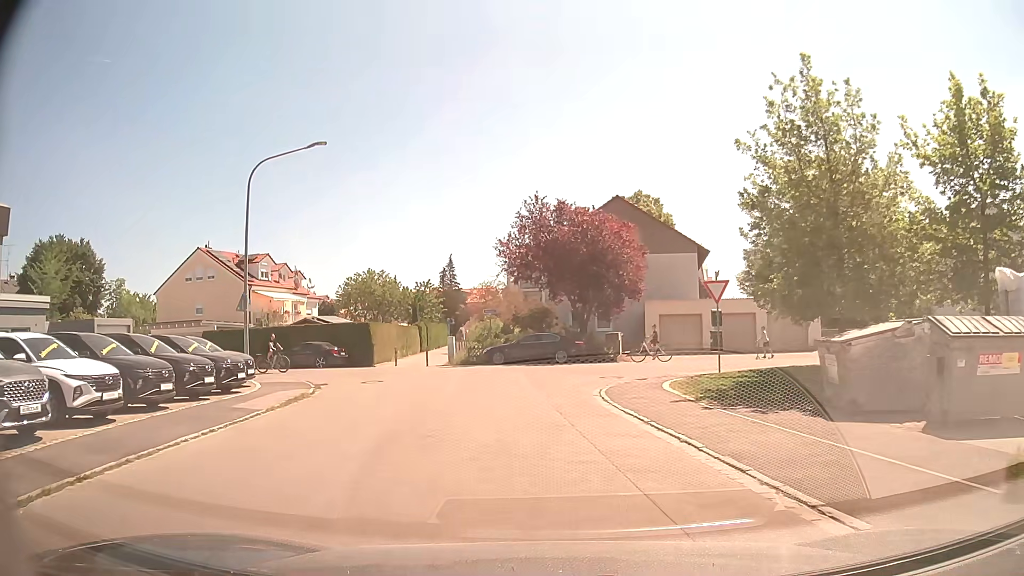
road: residential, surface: asphalt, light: Day
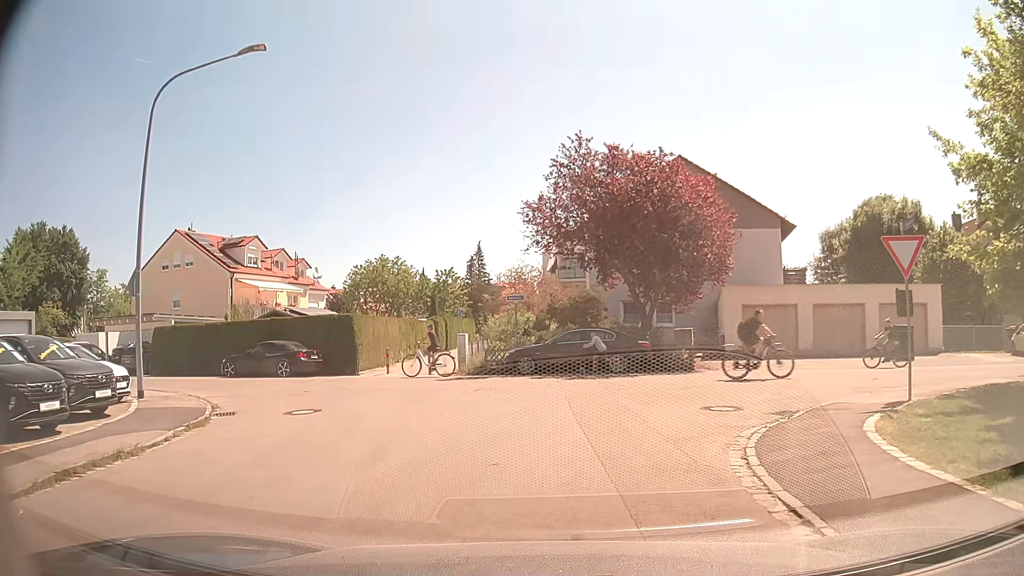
(-0.4, +9.4) m; -4°
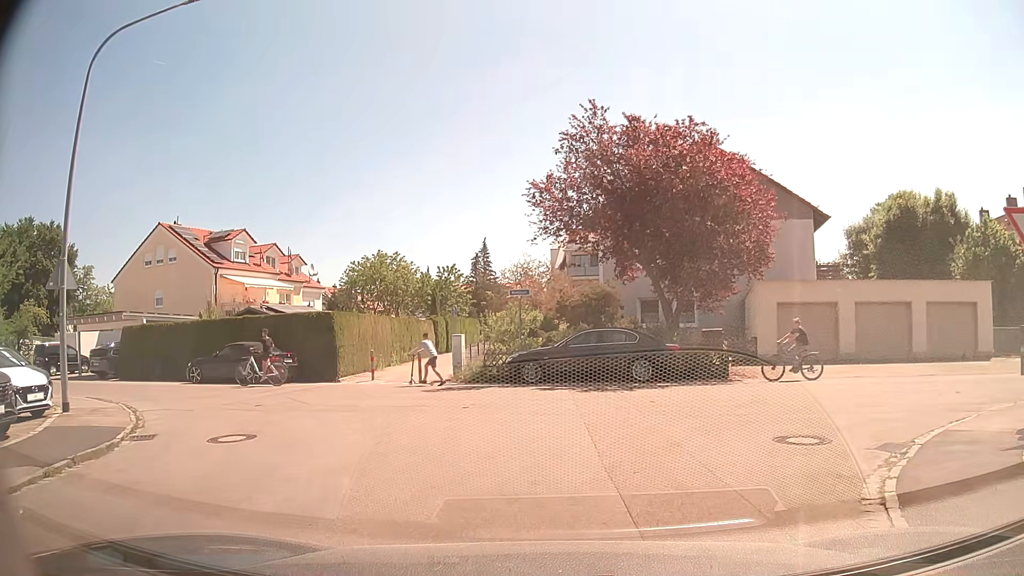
(-0.1, +3.4) m; -2°
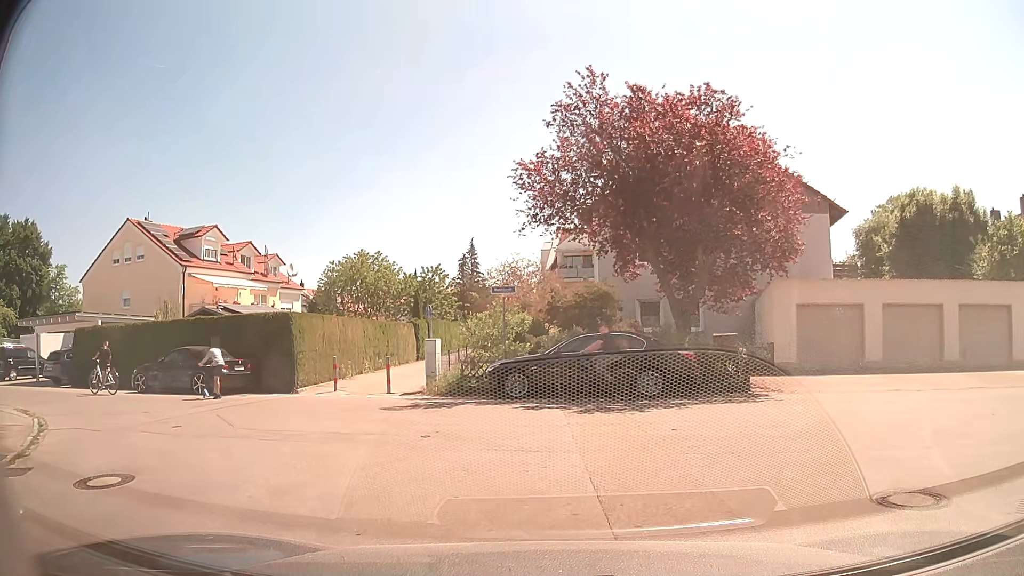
(+0.1, +3.0) m; +1°
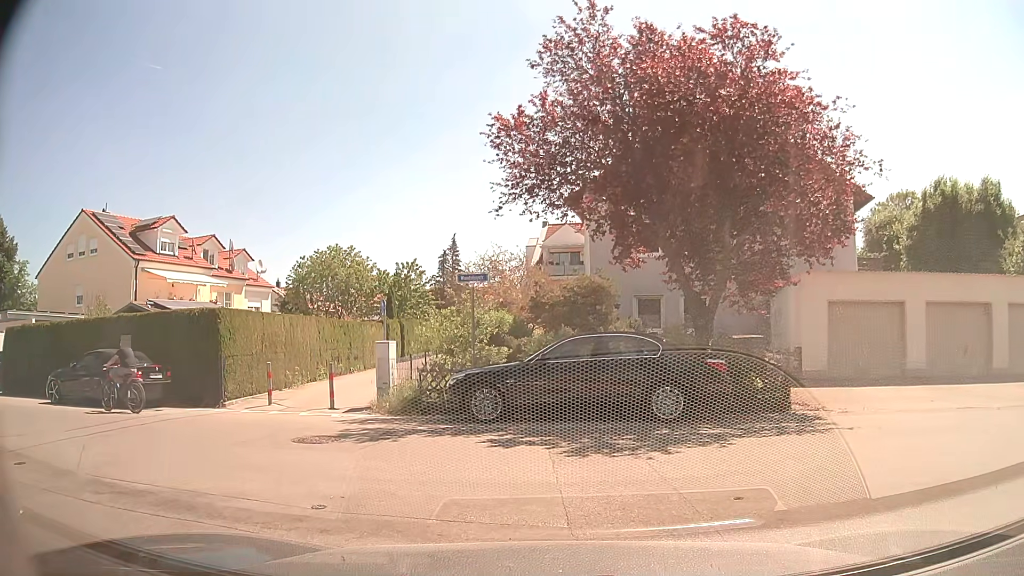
(+0.1, +3.7) m; 0°
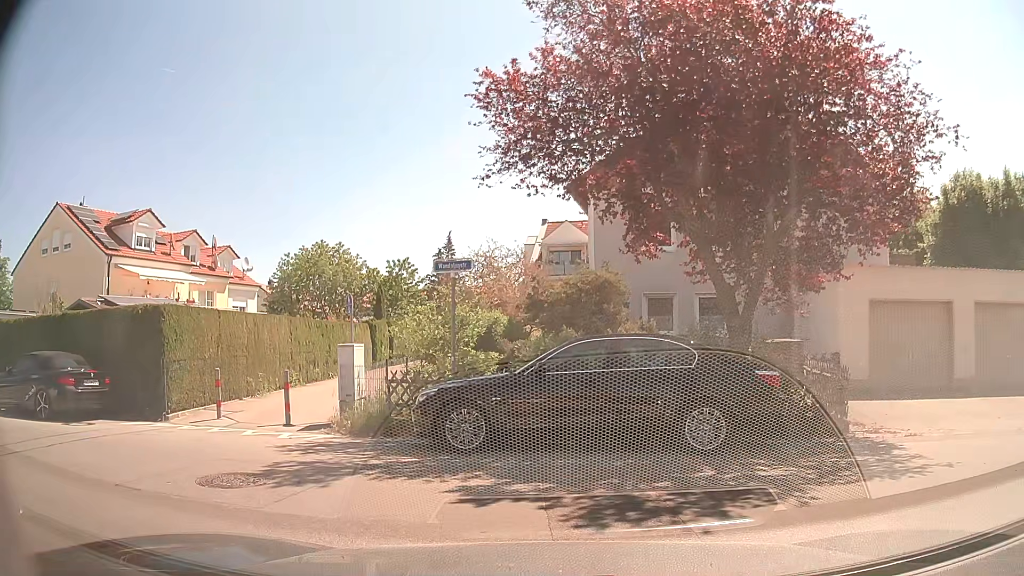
(0.0, +2.6) m; 0°
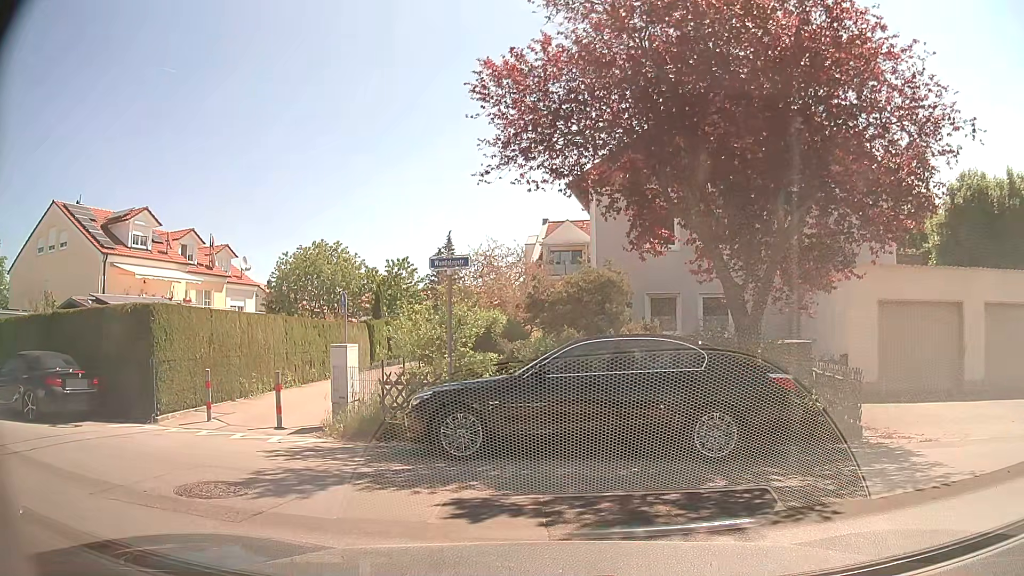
(0.0, +0.4) m; 0°
